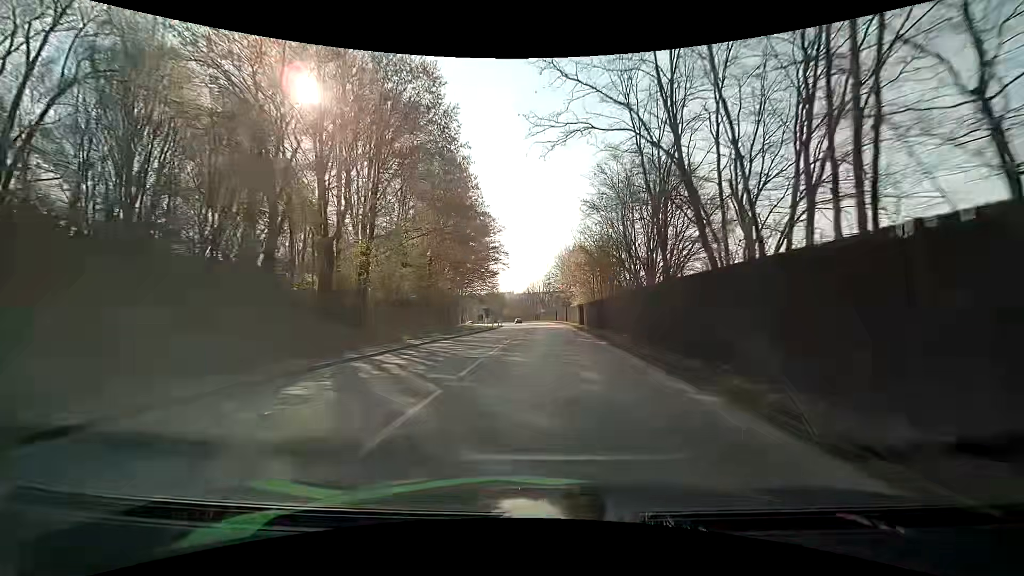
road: primary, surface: asphalt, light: Day
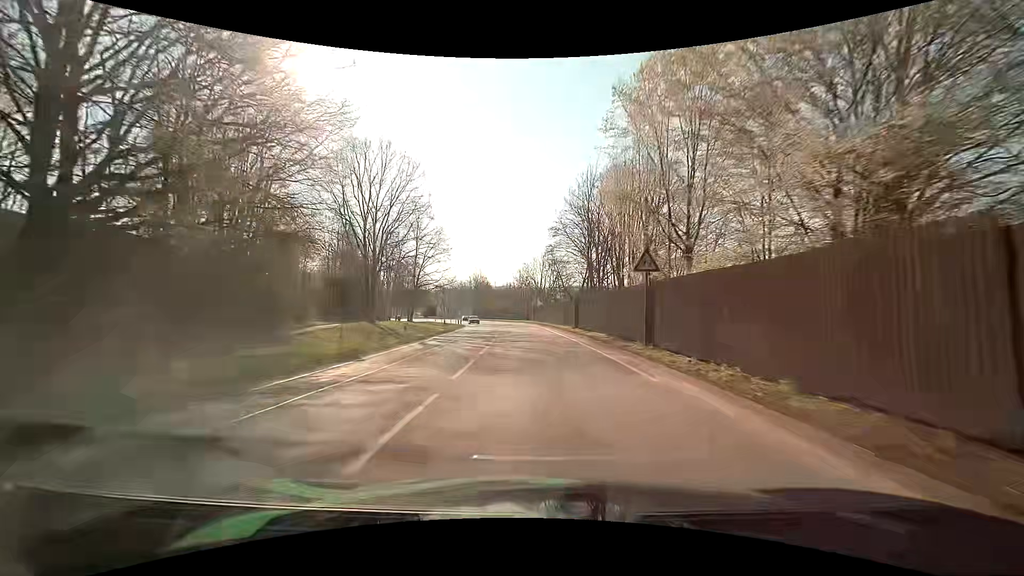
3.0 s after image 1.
(+0.6, +54.7) m; 0°
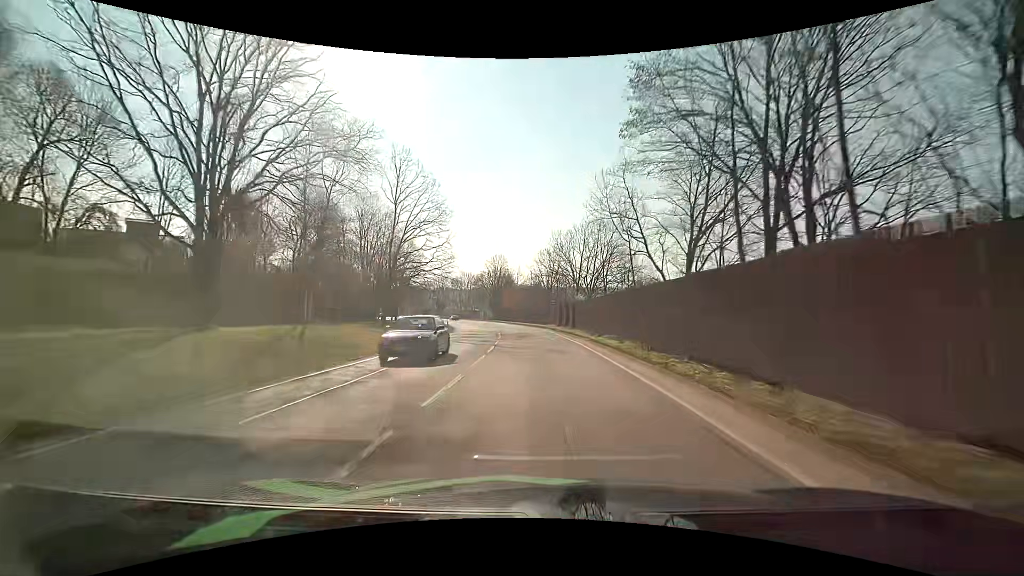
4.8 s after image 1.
(-0.6, +32.7) m; -3°
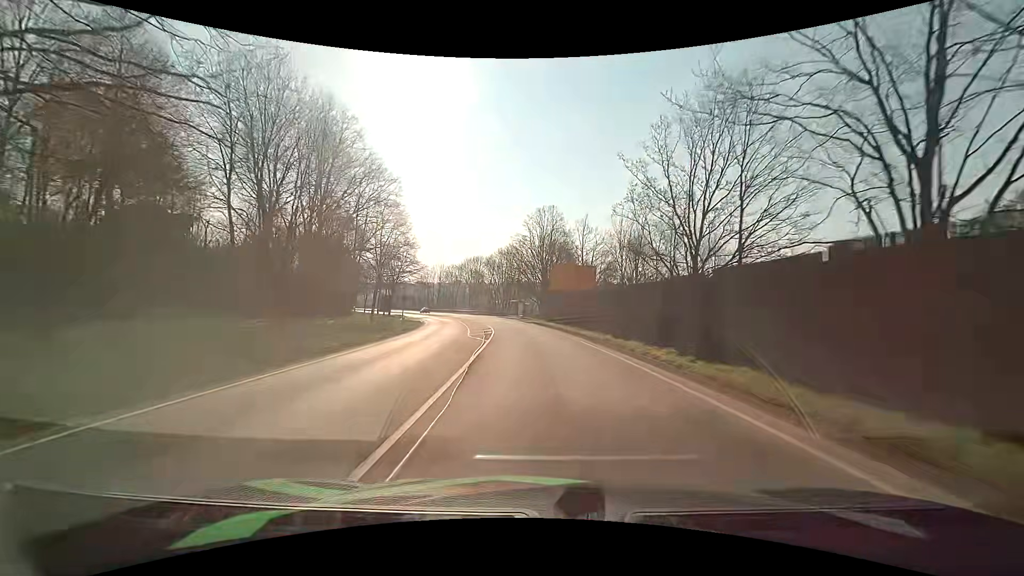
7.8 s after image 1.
(-2.8, +54.6) m; -6°
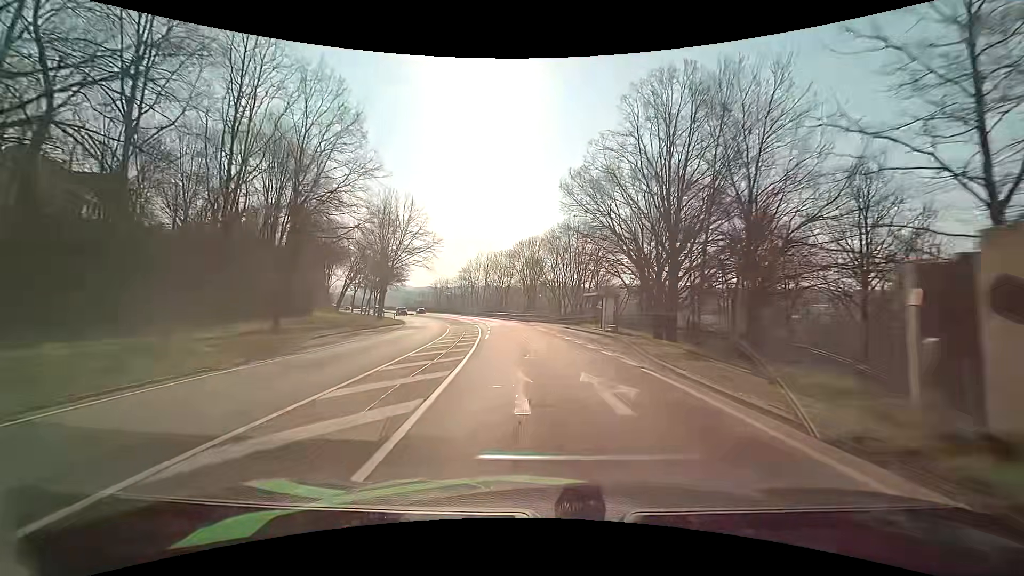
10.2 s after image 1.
(-3.0, +44.3) m; -8°
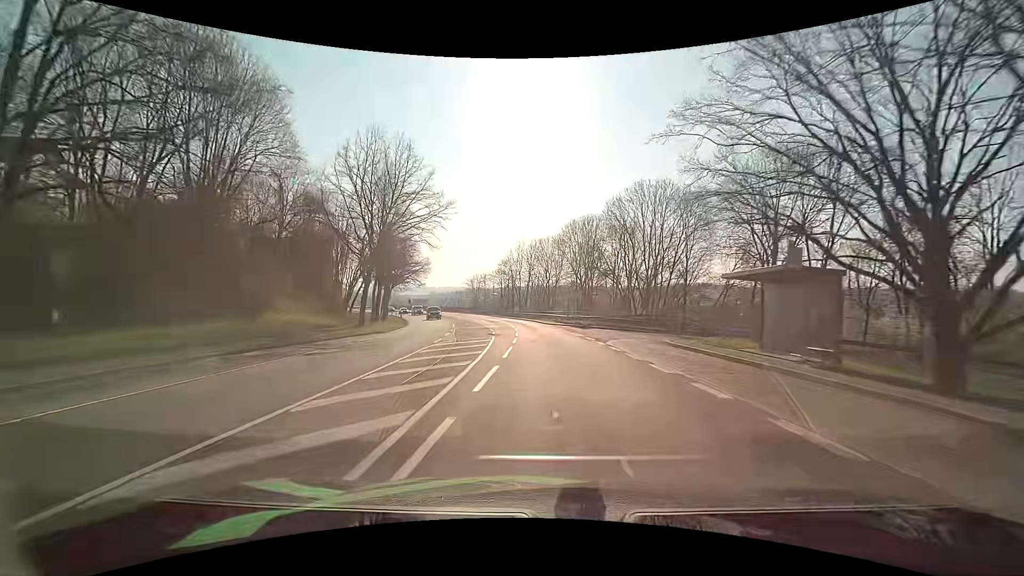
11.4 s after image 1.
(-1.0, +22.4) m; -5°
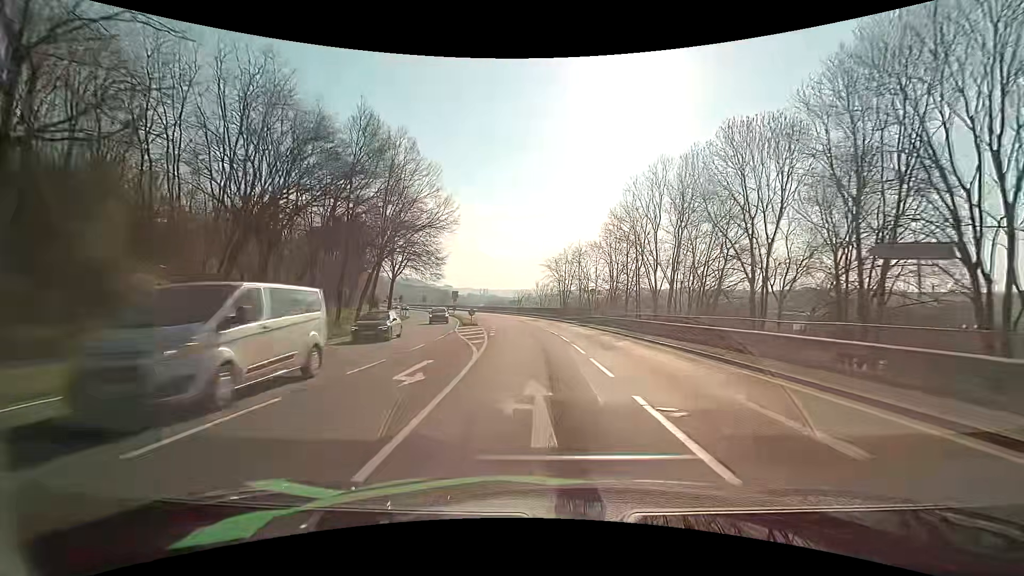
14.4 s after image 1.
(-5.2, +54.8) m; -11°
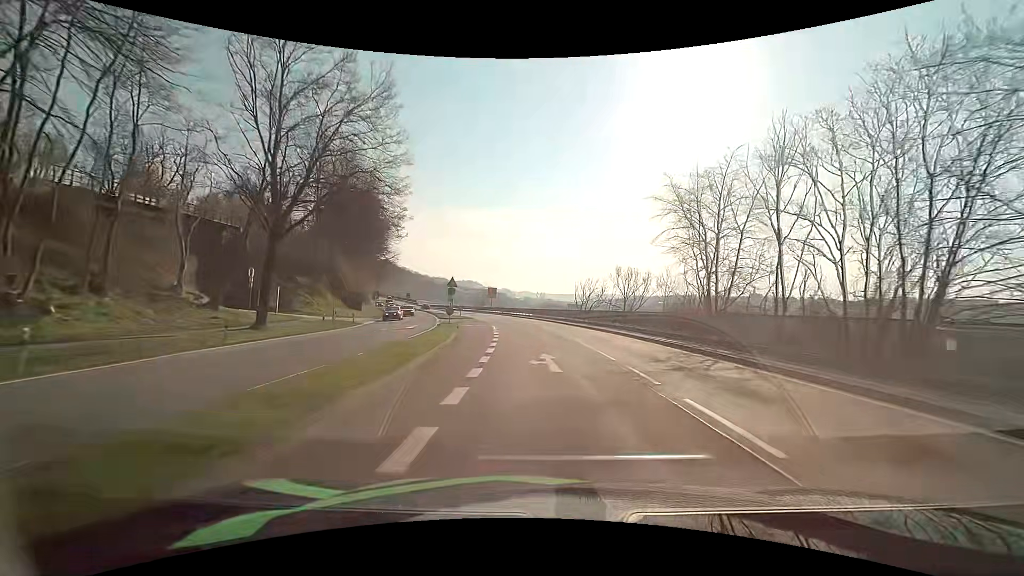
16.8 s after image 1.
(-2.6, +43.5) m; -7°
(0, +10) (-1, +20) (-1, +30) (-2, +40) (-4, +50) (-5, +60) (-8, +69) (-10, +79) (-13, +89) (-17, +98) m
